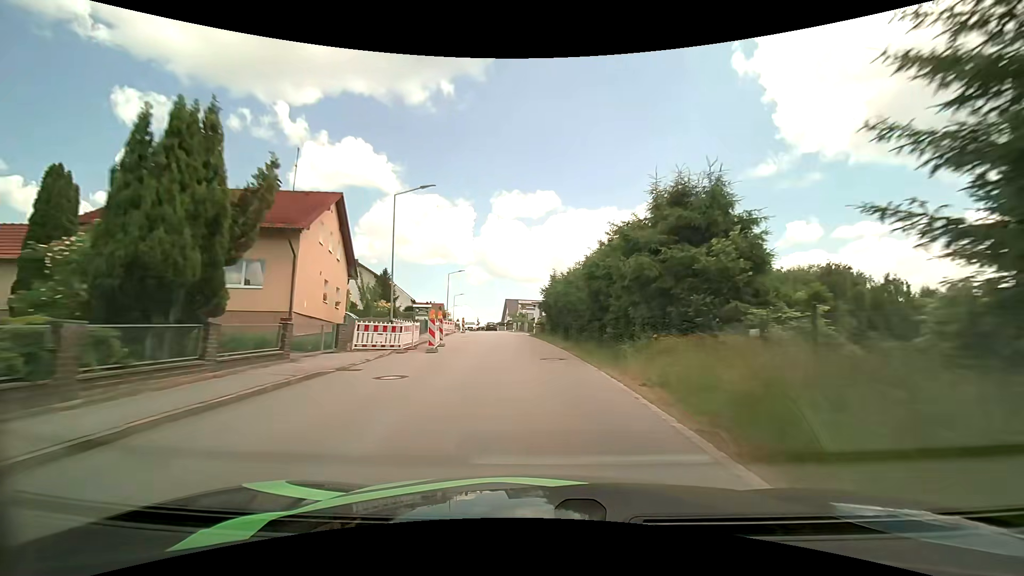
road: tertiary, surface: asphalt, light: Day
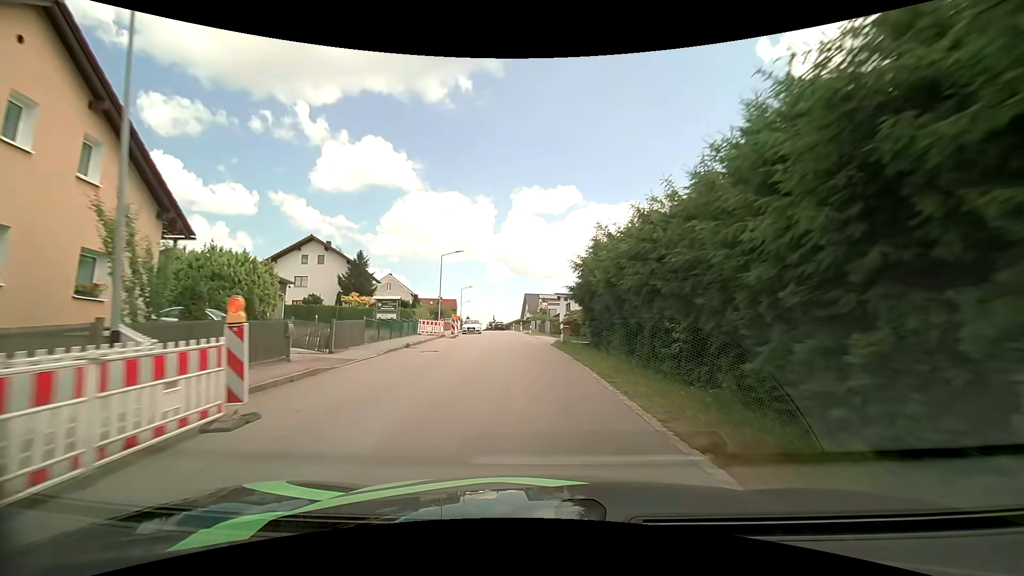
(-0.3, +17.6) m; -3°
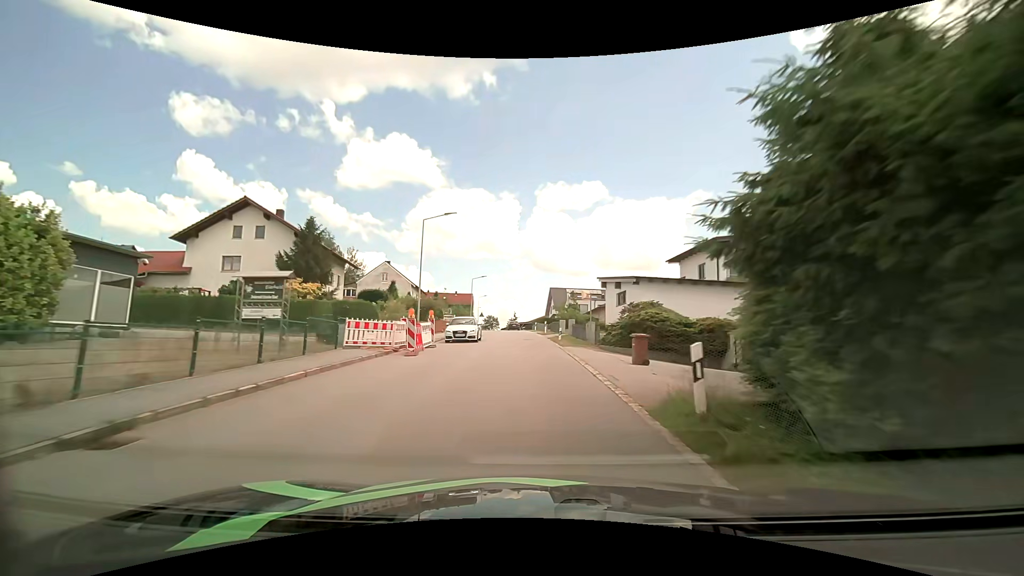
(-0.4, +17.1) m; -2°
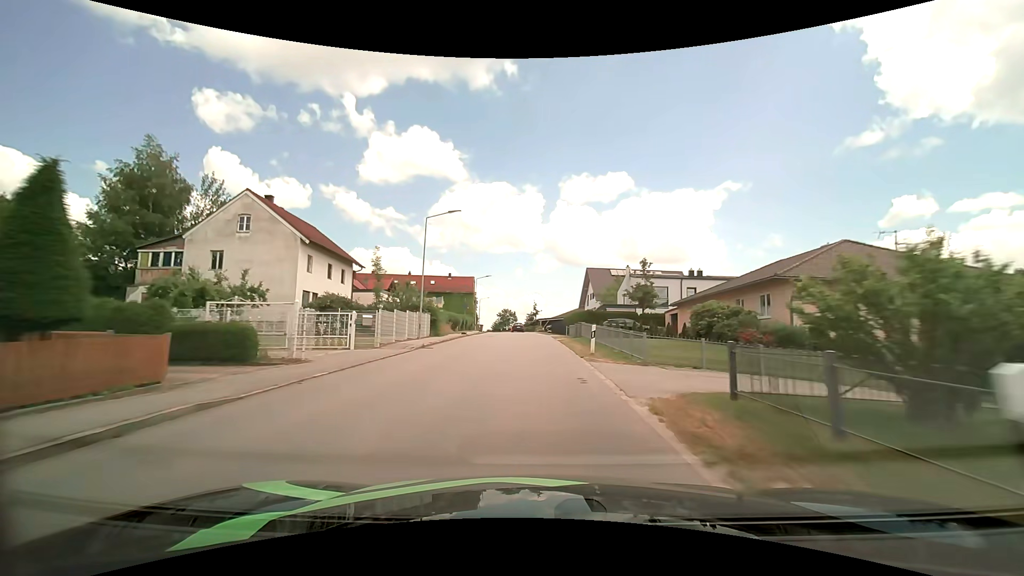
(-1.3, +42.3) m; -3°
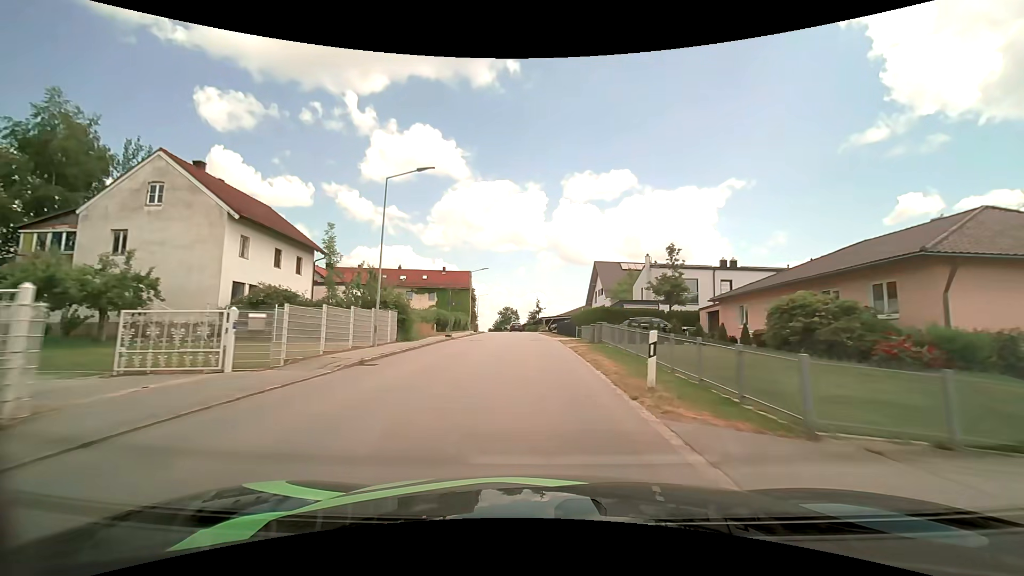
(-0.1, +8.5) m; 0°
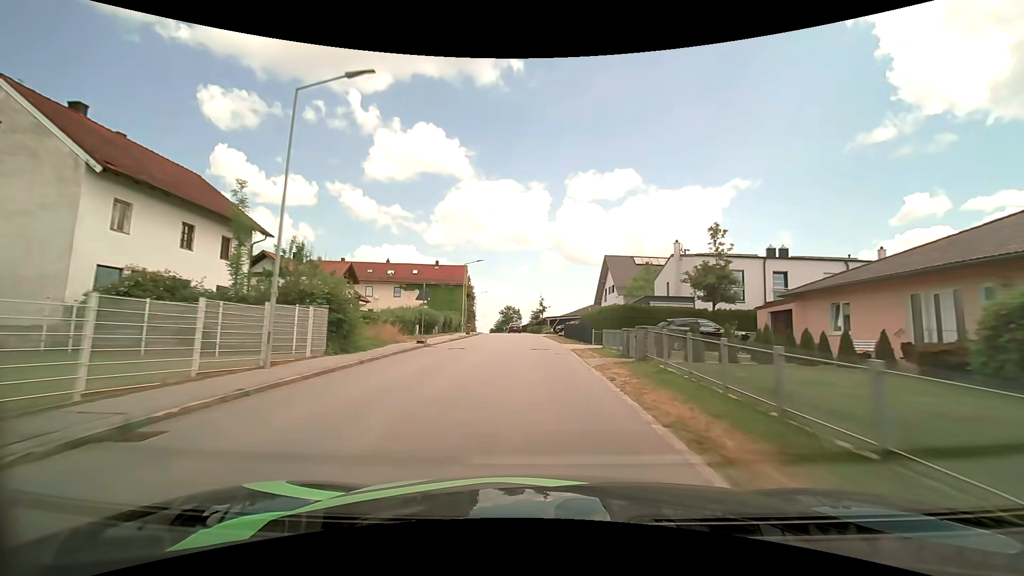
(-0.1, +8.6) m; -1°
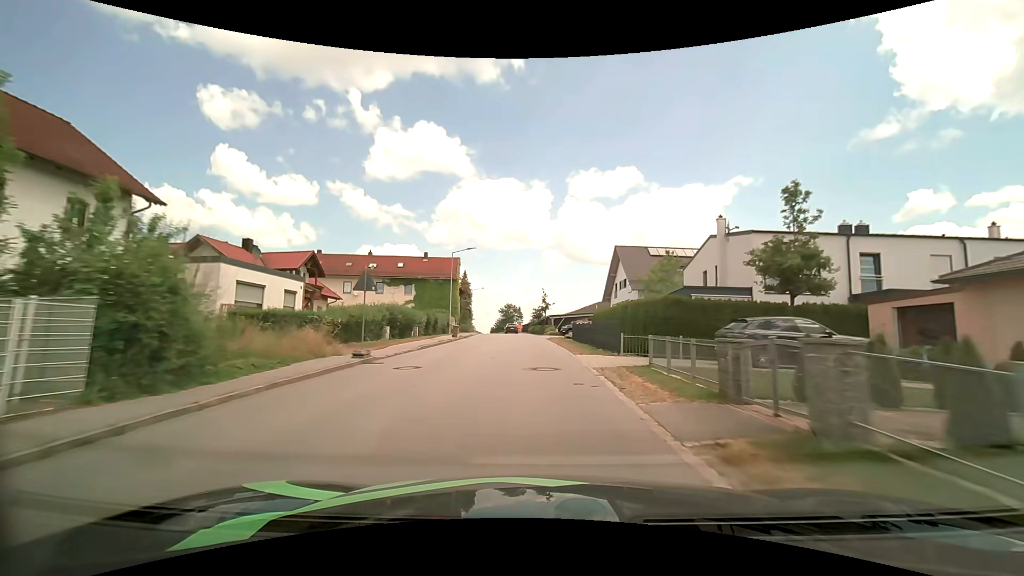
(0.0, +8.8) m; 0°
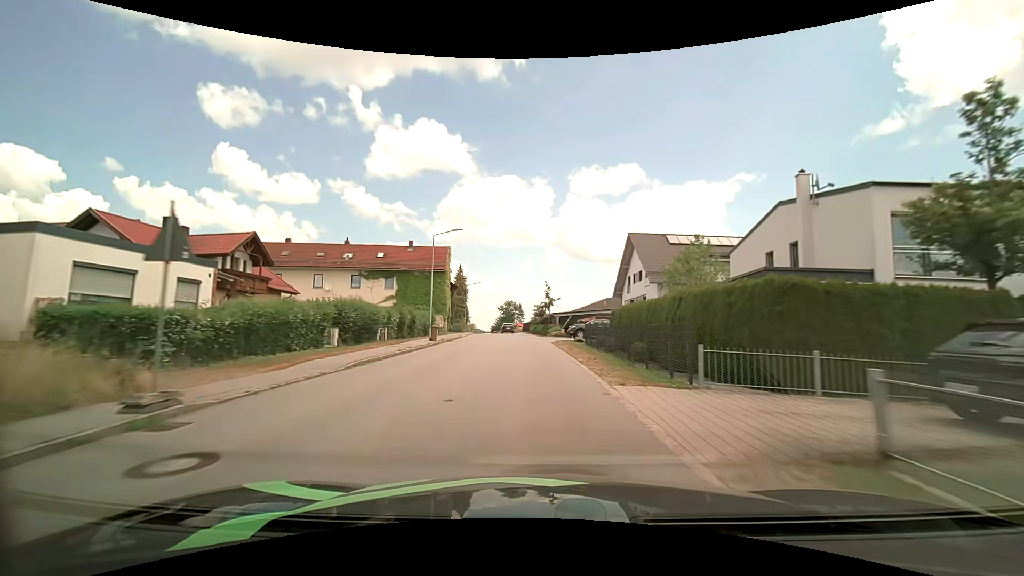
(0.0, +8.8) m; 0°
(0, +10) (0, +20) (-1, +30) (-1, +40) (-2, +50) (-3, +60) (-4, +70) (-5, +80) (-6, +90) (-7, +100) m
